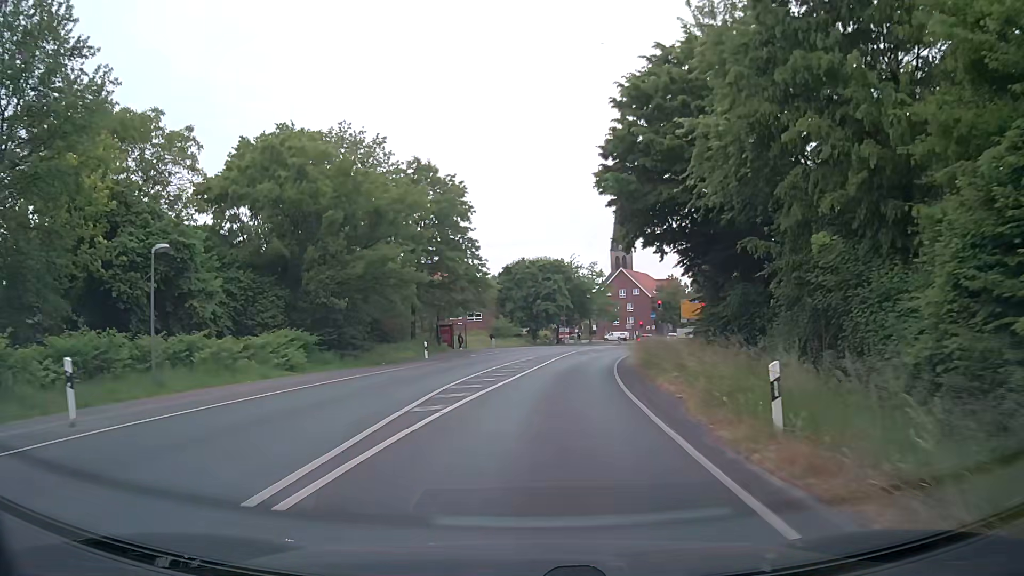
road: secondary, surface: asphalt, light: Day
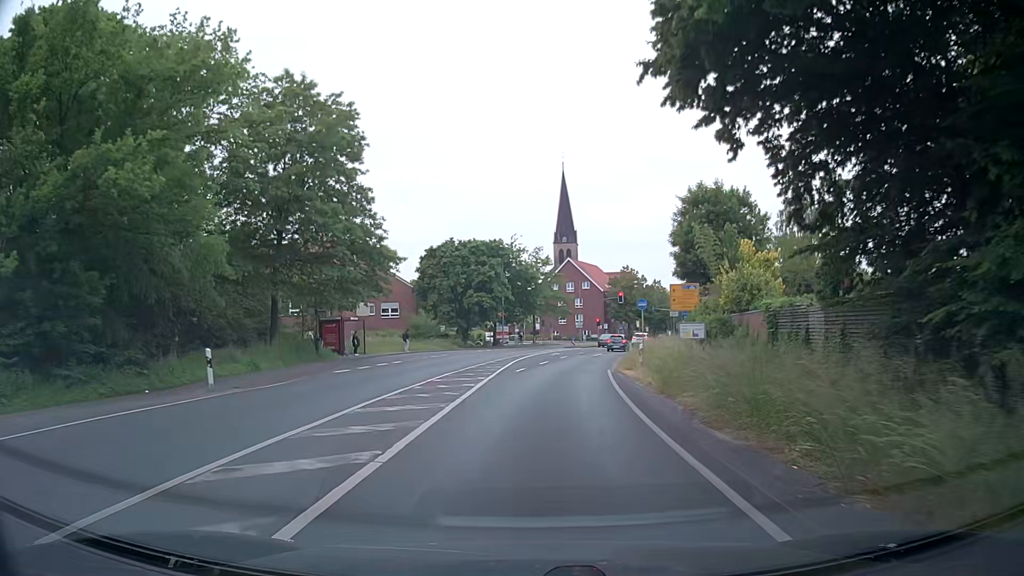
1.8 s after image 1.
(+0.8, +19.7) m; +4°
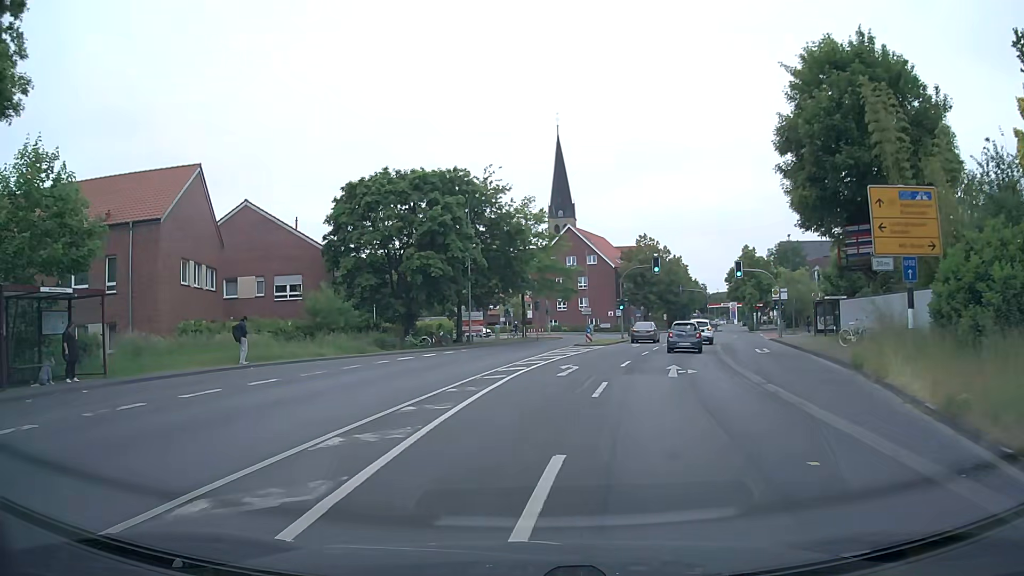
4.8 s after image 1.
(+1.3, +29.7) m; +2°
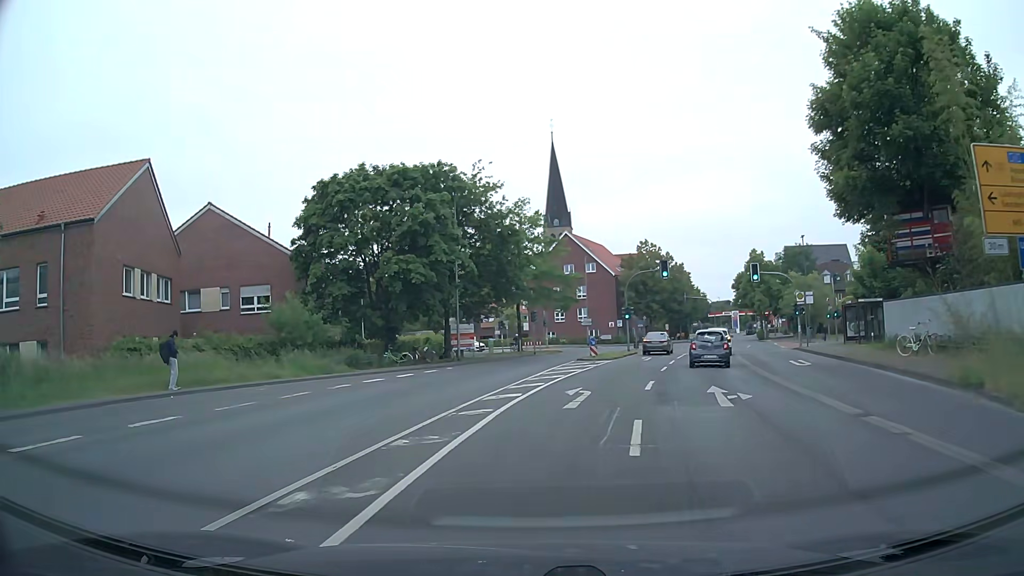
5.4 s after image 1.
(0.0, +5.2) m; 0°
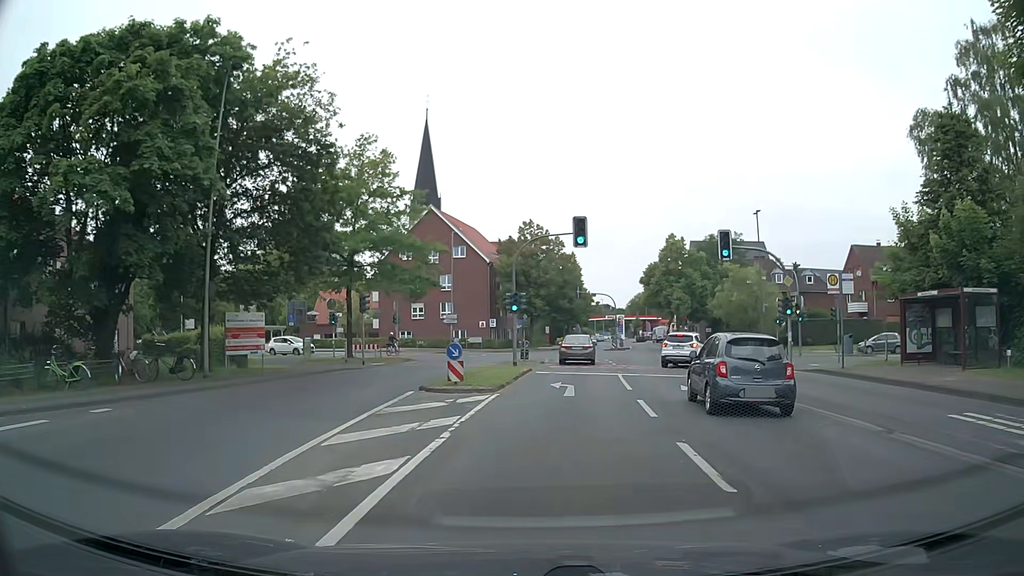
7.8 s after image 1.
(+1.6, +19.2) m; +11°
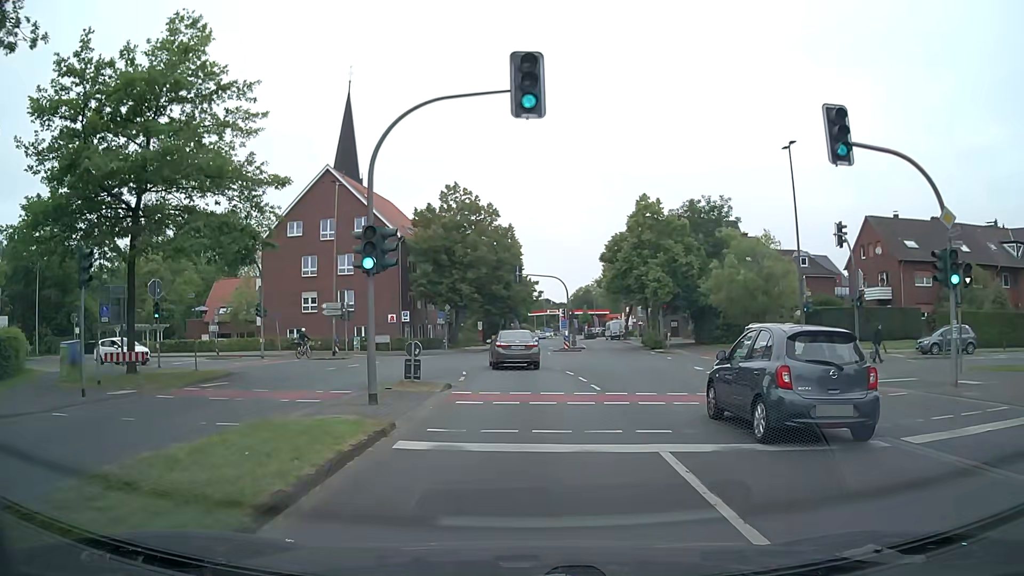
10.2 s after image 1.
(+1.1, +17.4) m; +5°
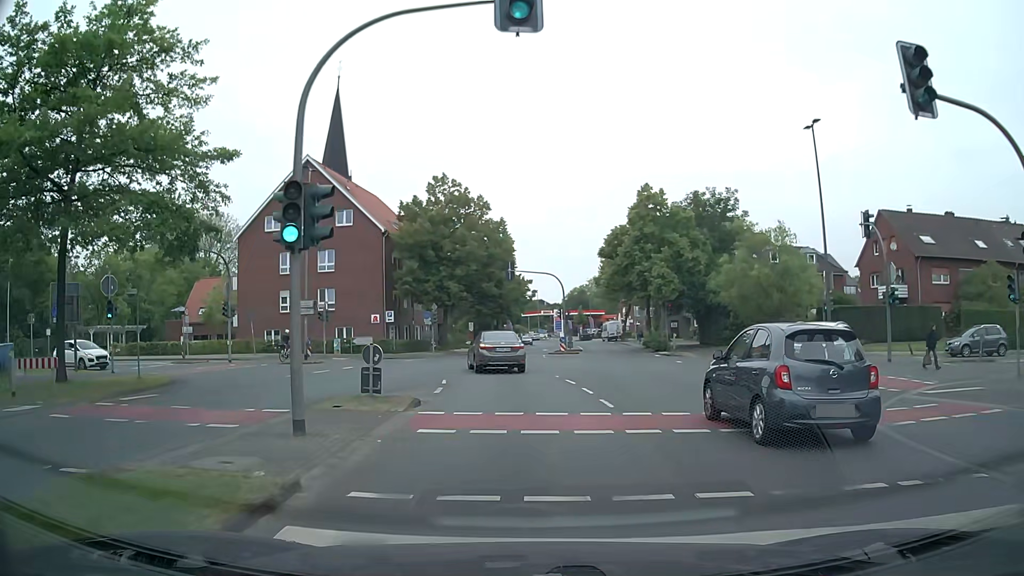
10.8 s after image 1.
(+0.1, +3.8) m; +1°
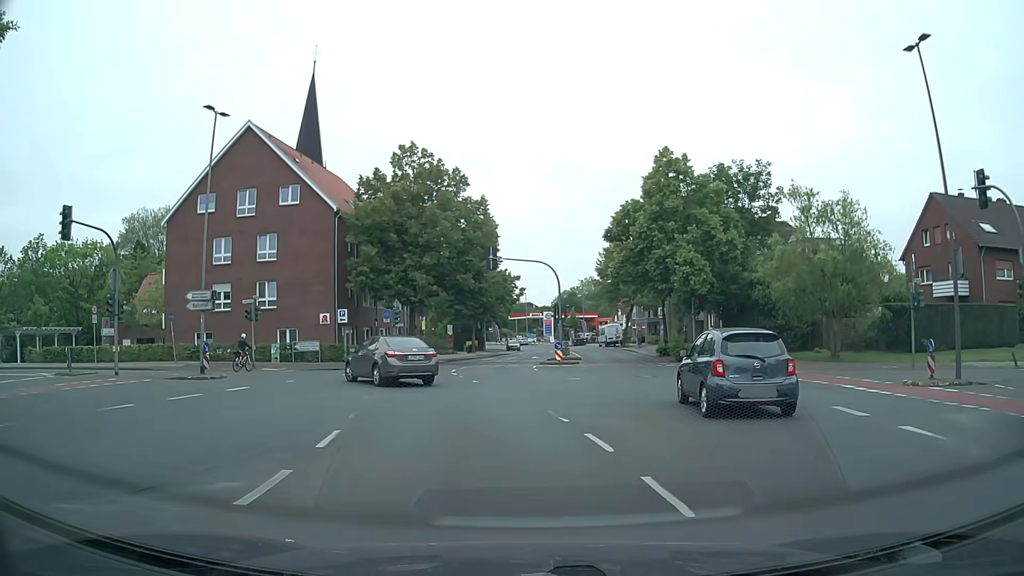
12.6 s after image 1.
(+0.2, +10.3) m; +2°
(0, +10) (-2, +20) (-9, +27) (-18, +30) (-28, +30) (-38, +29) (-48, +28) (-58, +27) (-68, +24) (-77, +21) m
